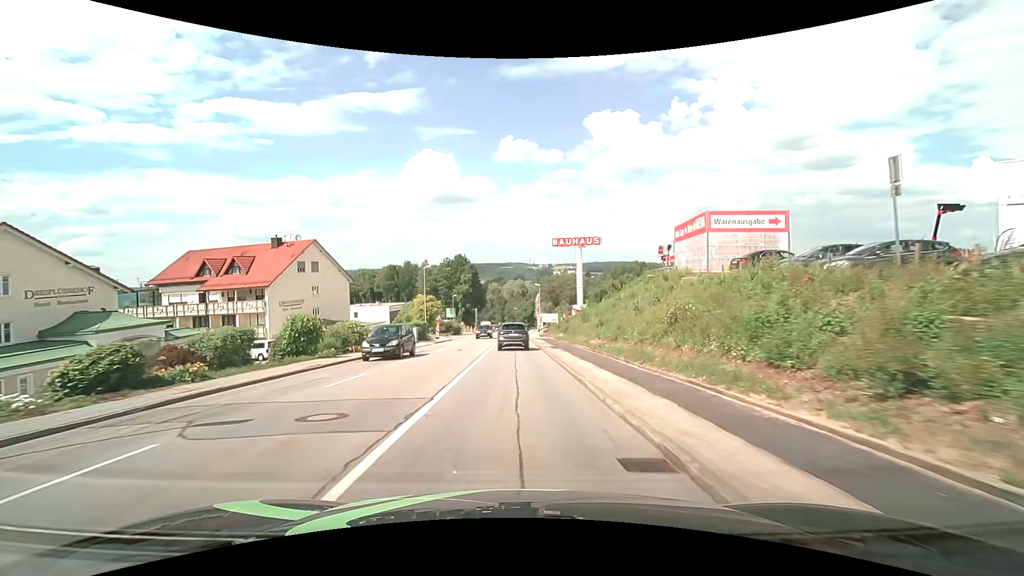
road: tertiary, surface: asphalt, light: Day
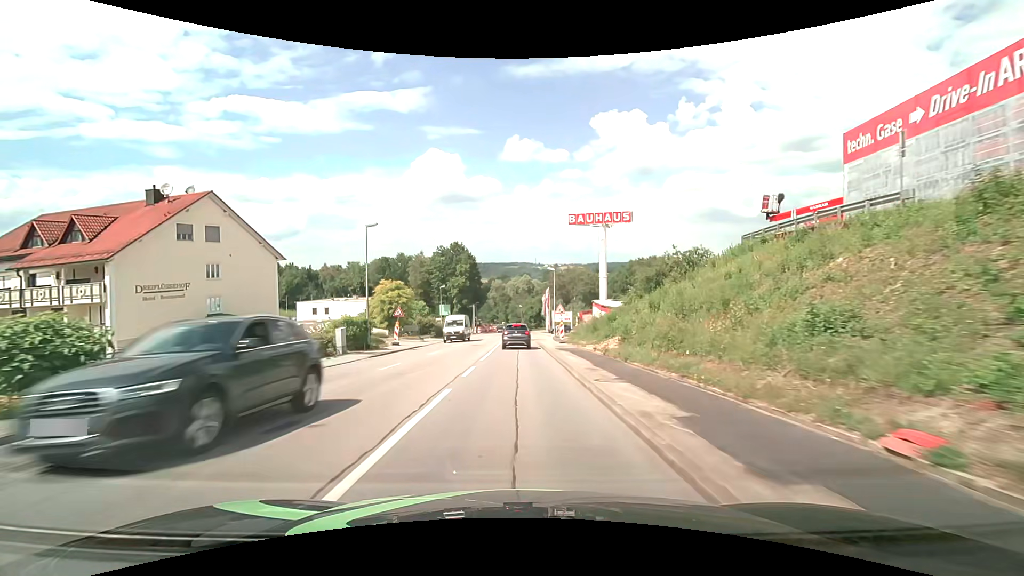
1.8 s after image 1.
(-0.2, +22.5) m; -1°
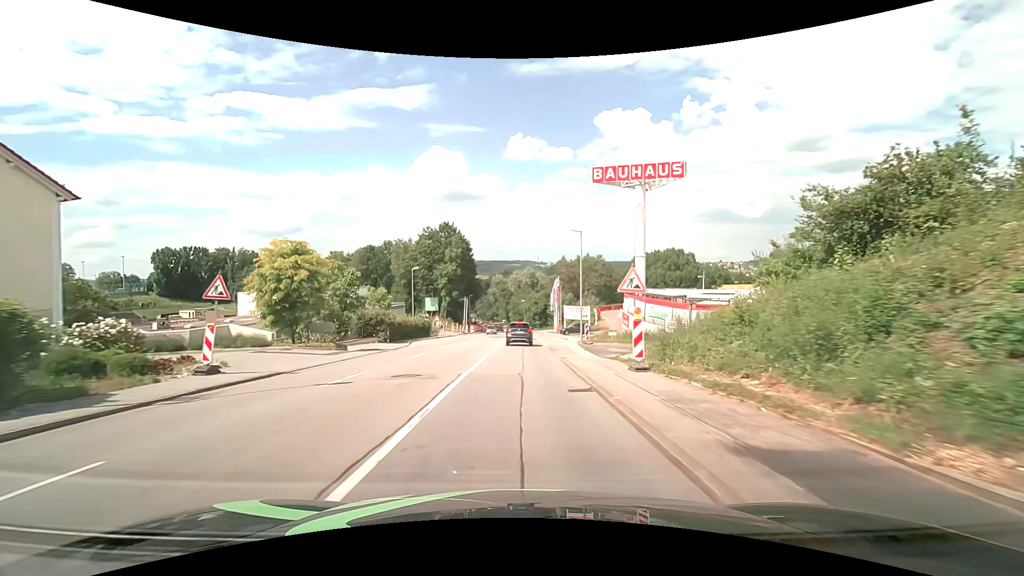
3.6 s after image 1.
(0.0, +23.2) m; 0°
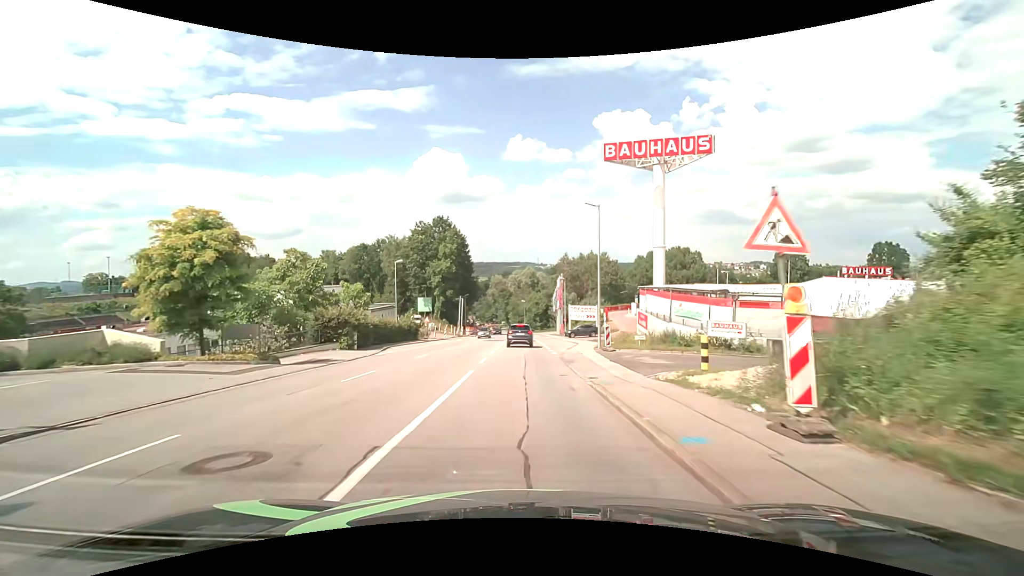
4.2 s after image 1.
(0.0, +7.9) m; 0°
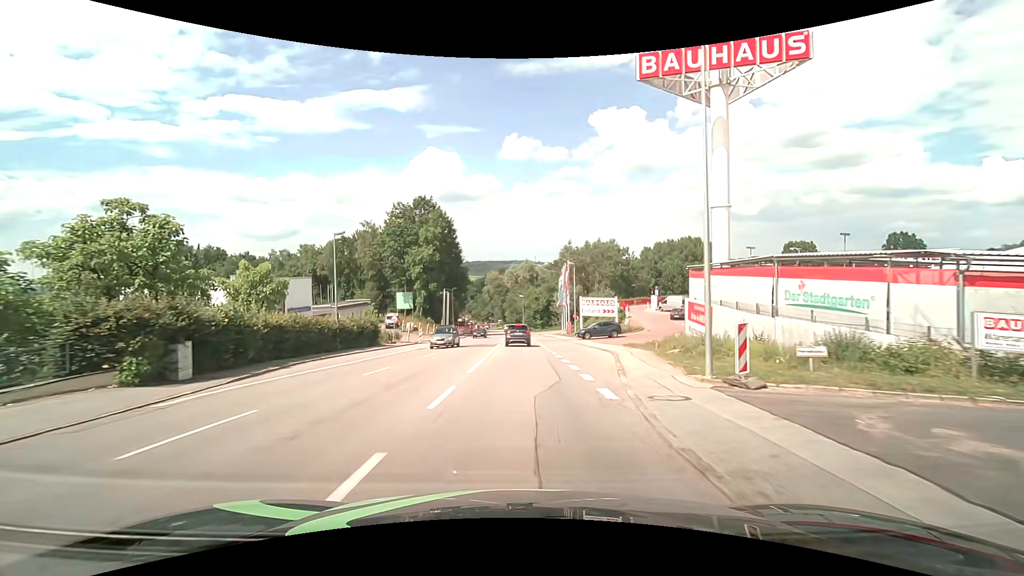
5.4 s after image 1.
(0.0, +16.0) m; 0°
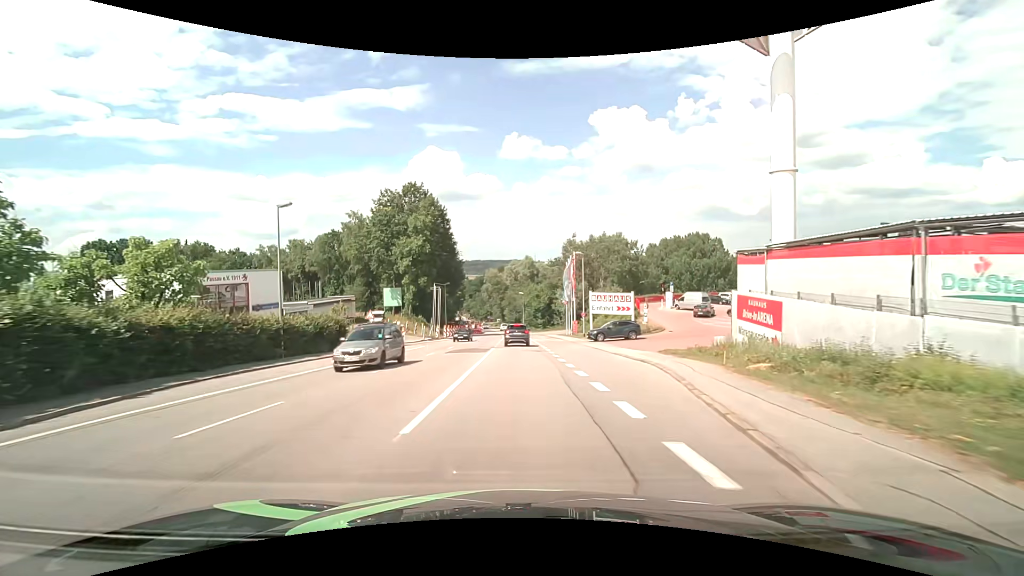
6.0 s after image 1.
(0.0, +8.1) m; 0°
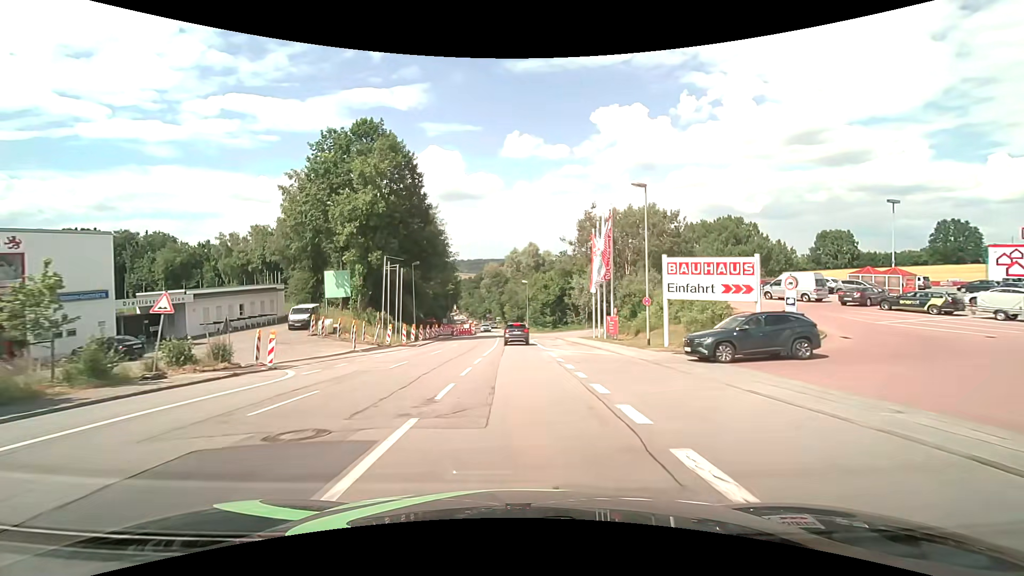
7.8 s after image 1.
(+0.1, +24.5) m; 0°
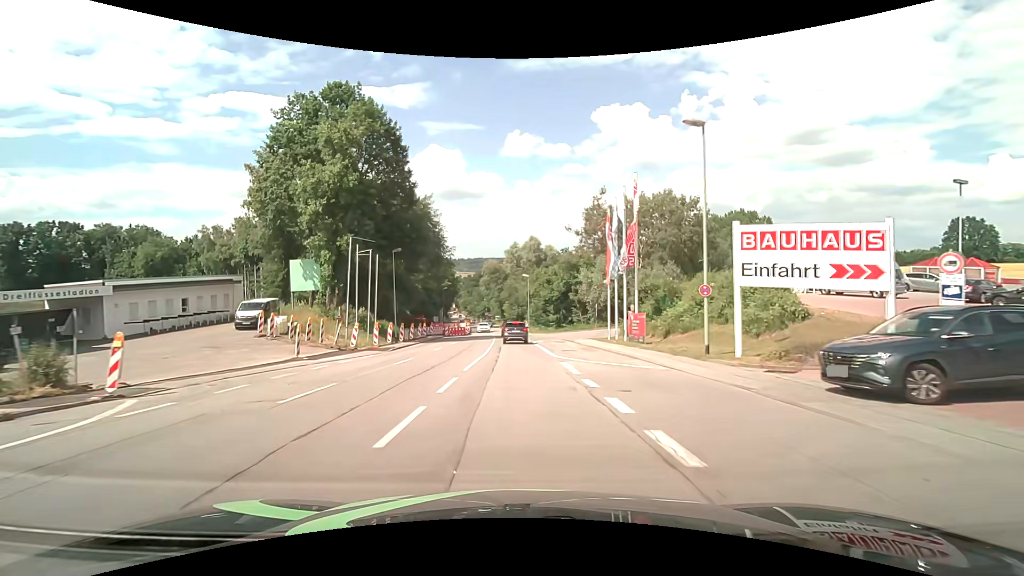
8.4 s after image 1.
(0.0, +8.2) m; -1°
(0, +10) (0, +20) (0, +30) (0, +40) (0, +50) (-1, +60) (-2, +70) (-2, +80) (-3, +90) (-4, +100) m
